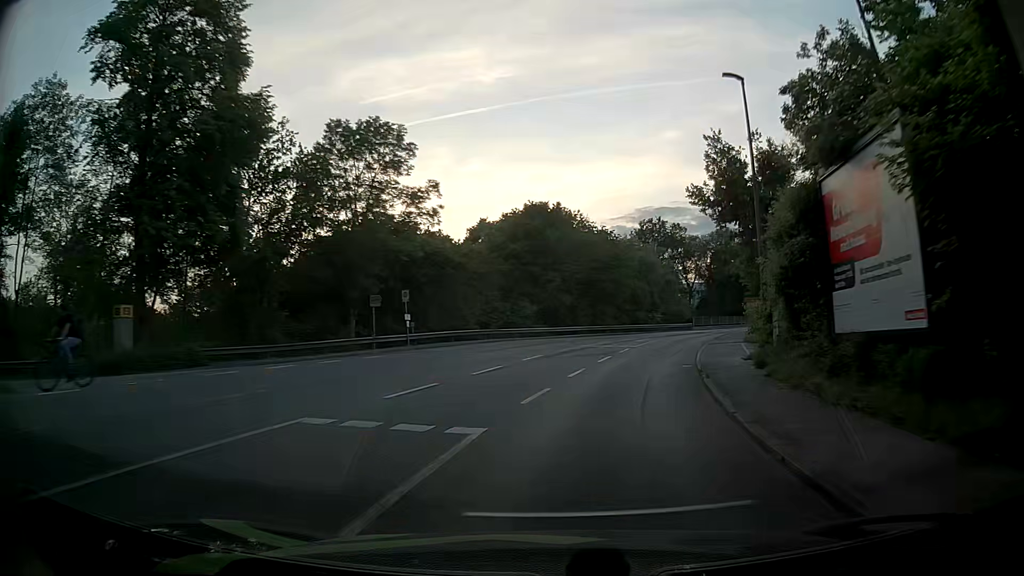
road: tertiary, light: Day
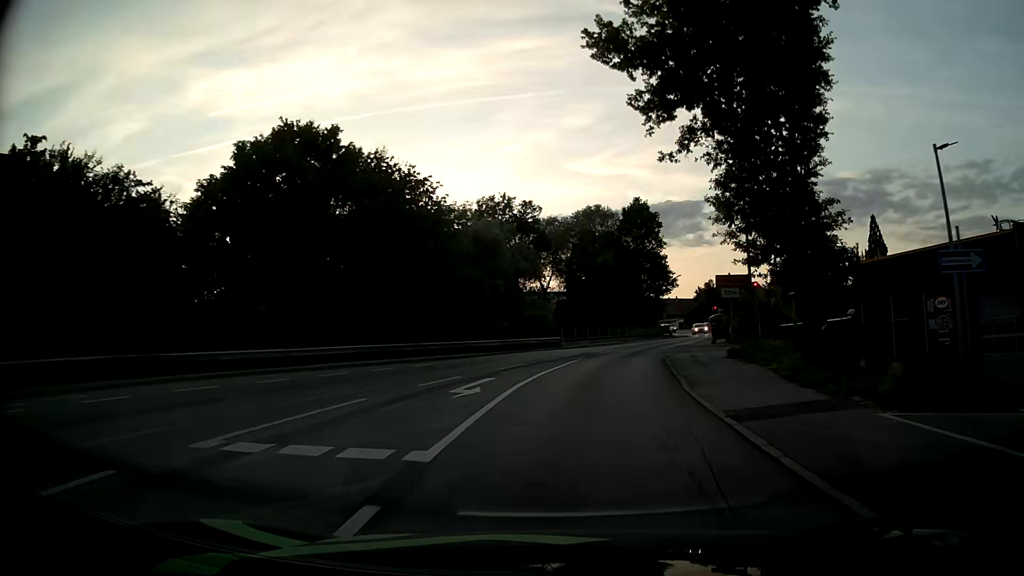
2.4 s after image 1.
(+3.0, +27.1) m; +14°
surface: asphalt
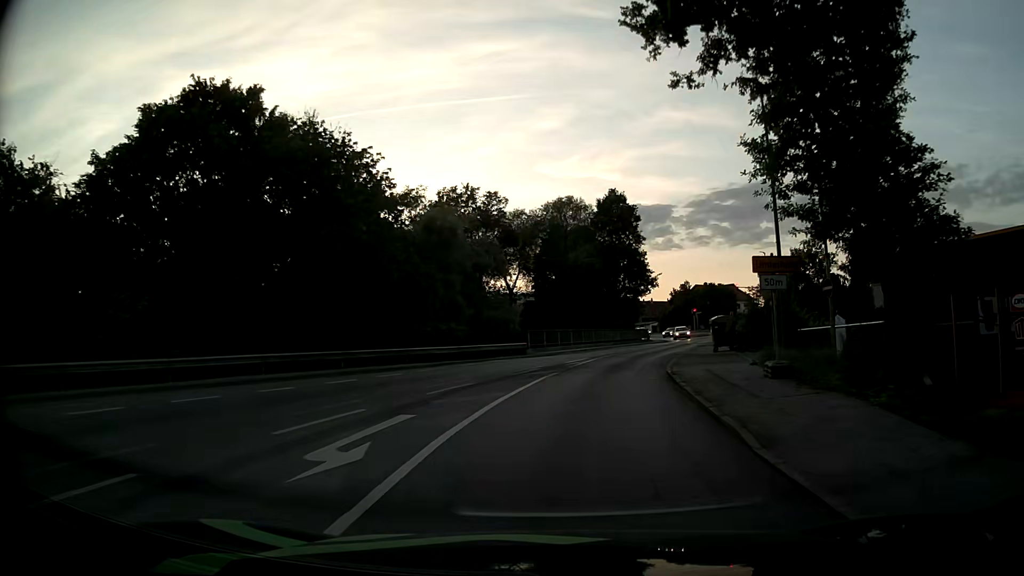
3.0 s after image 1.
(+0.1, +6.7) m; +3°
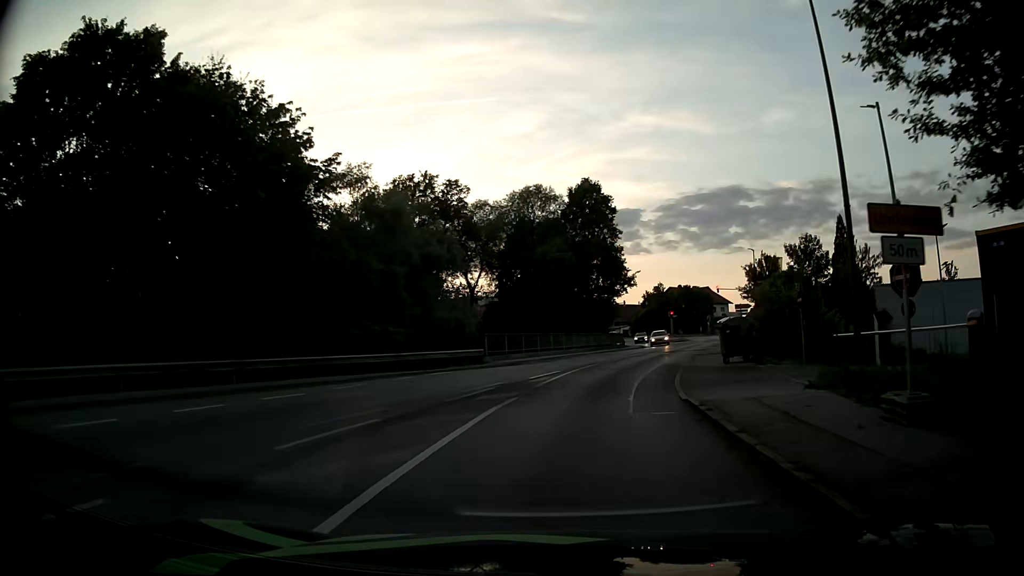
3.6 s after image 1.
(+0.1, +6.6) m; +2°
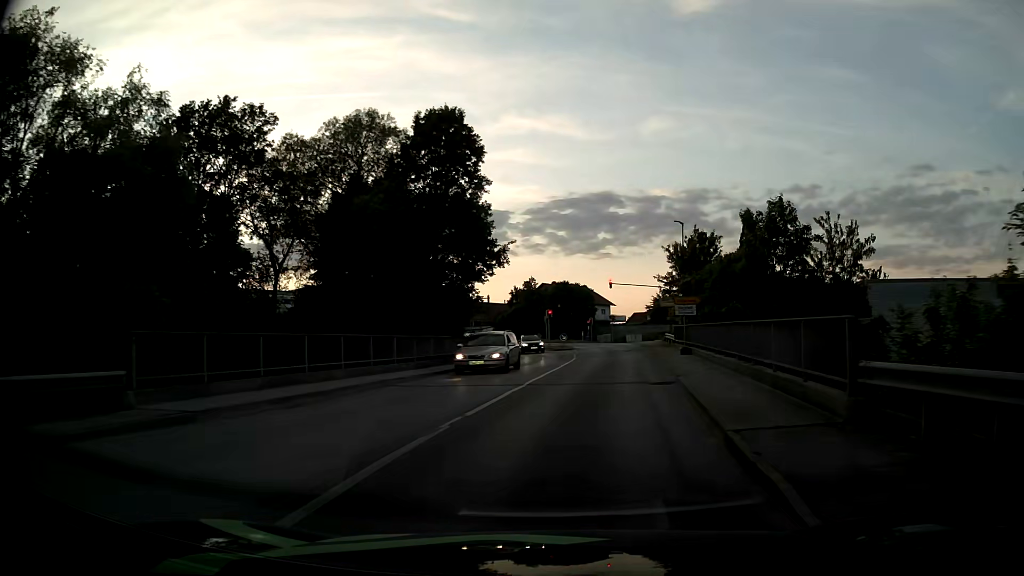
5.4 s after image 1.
(+1.9, +19.6) m; +12°
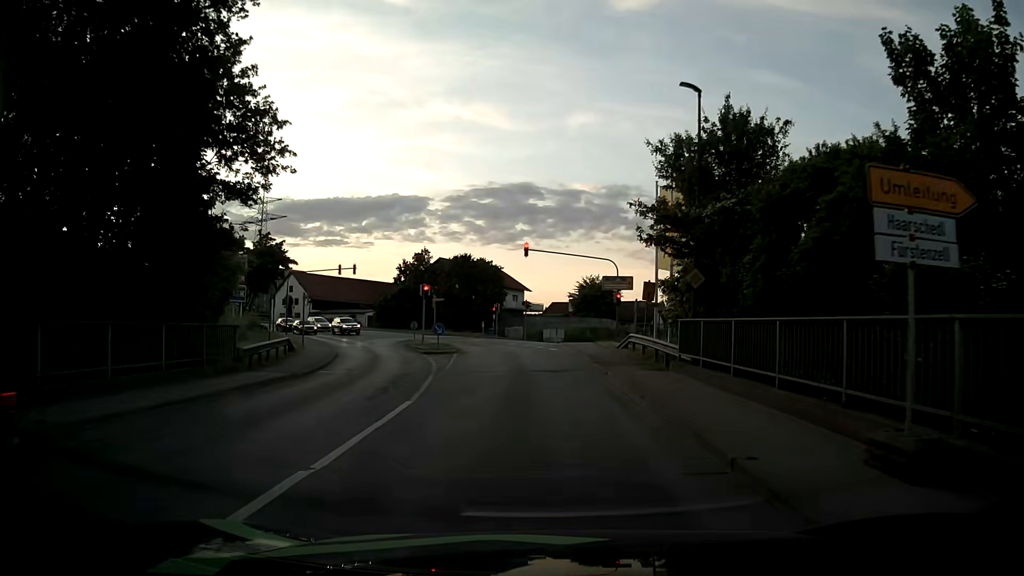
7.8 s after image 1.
(+1.9, +23.8) m; +7°
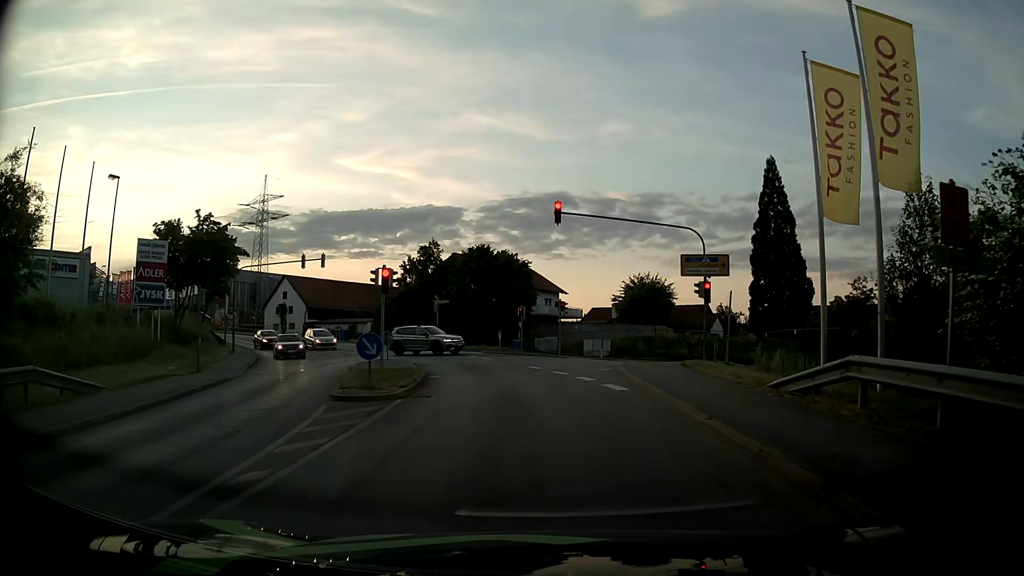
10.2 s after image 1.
(-0.2, +16.3) m; -3°
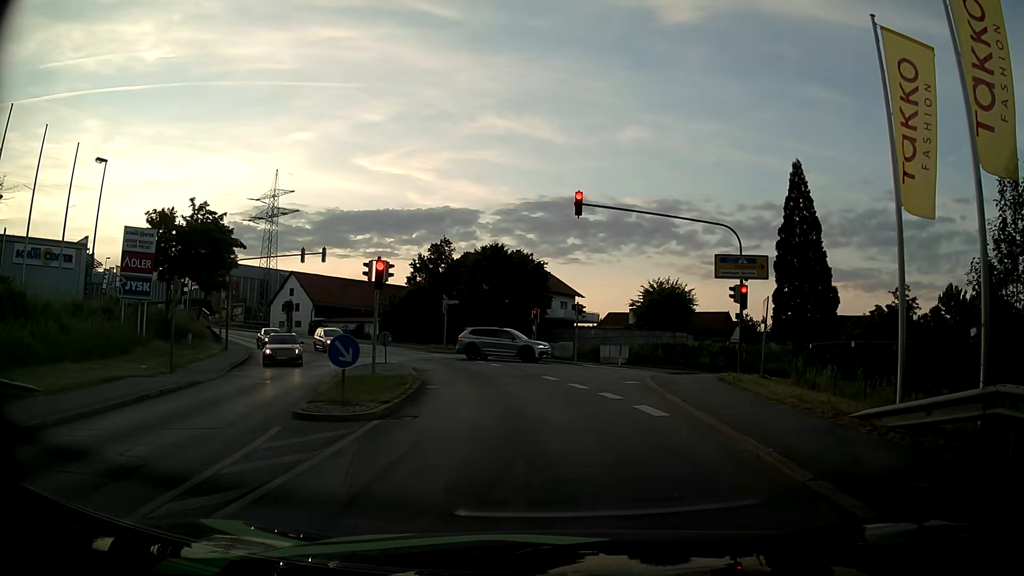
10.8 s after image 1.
(0.0, +2.9) m; -1°
(0, +10) (-2, +20) (-4, +30) (-8, +39) (-12, +48) (-18, +56) (-24, +64) (-31, +71) (-38, +78) (-46, +84) m
